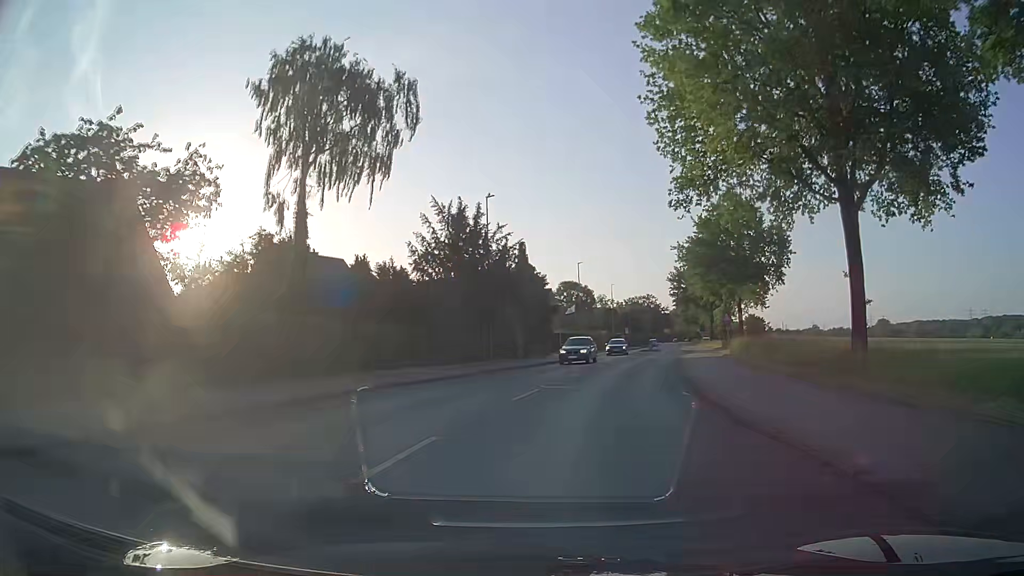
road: secondary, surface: asphalt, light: Day
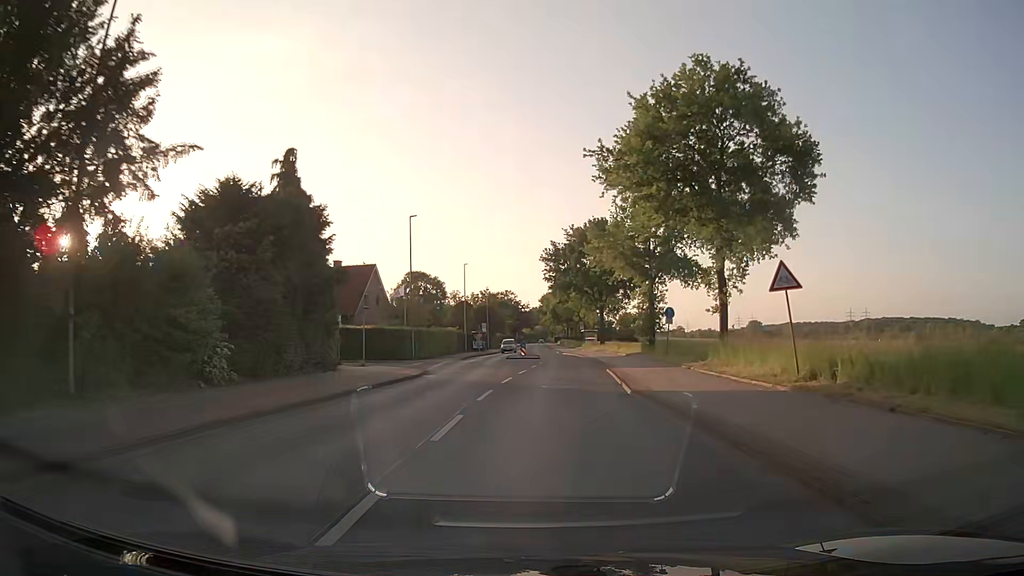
(+3.9, +30.1) m; +12°
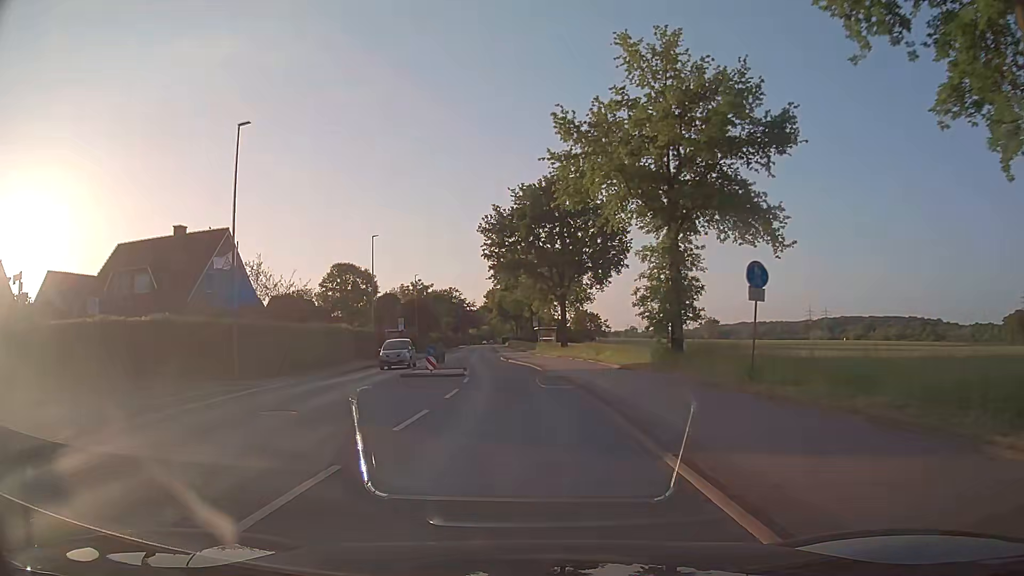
(+1.5, +22.9) m; +4°
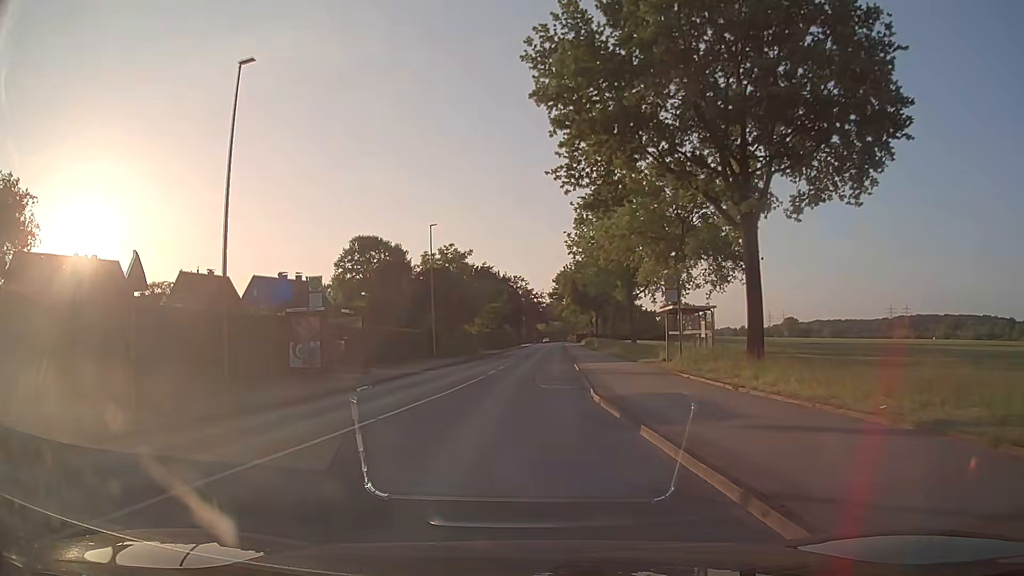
(-1.7, +38.3) m; -6°
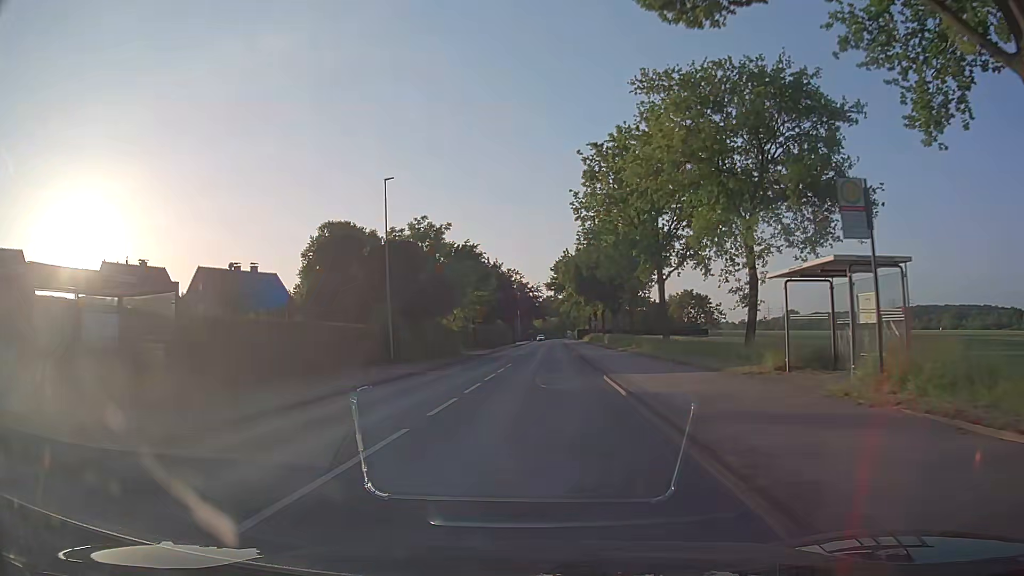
(+0.1, +15.3) m; 0°
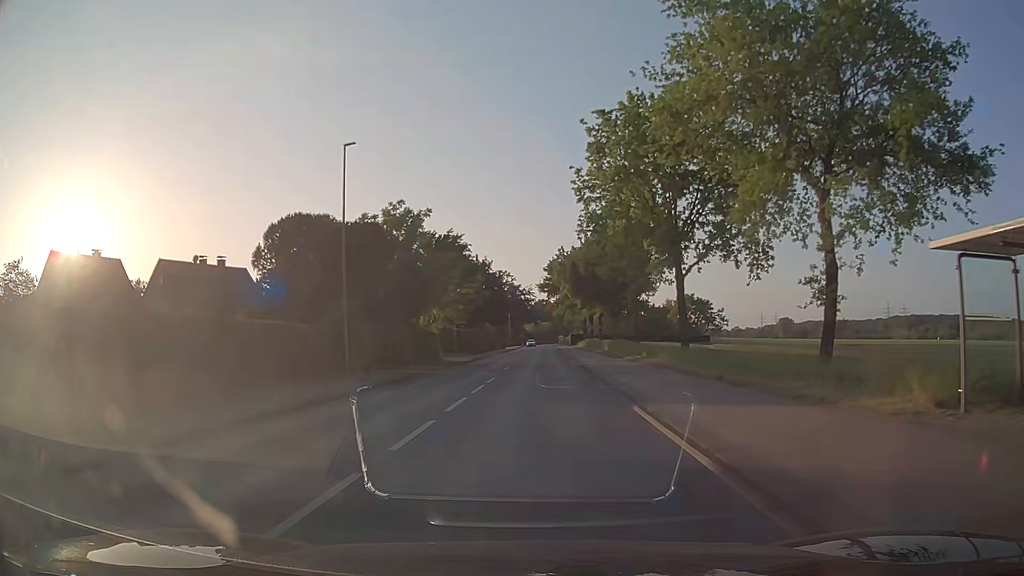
(+0.1, +7.6) m; +1°
(0, +10) (0, +20) (0, +30) (+1, +40) (+1, +50) (+1, +60) (+1, +70) (+1, +80) (+1, +90) (+1, +100) m
